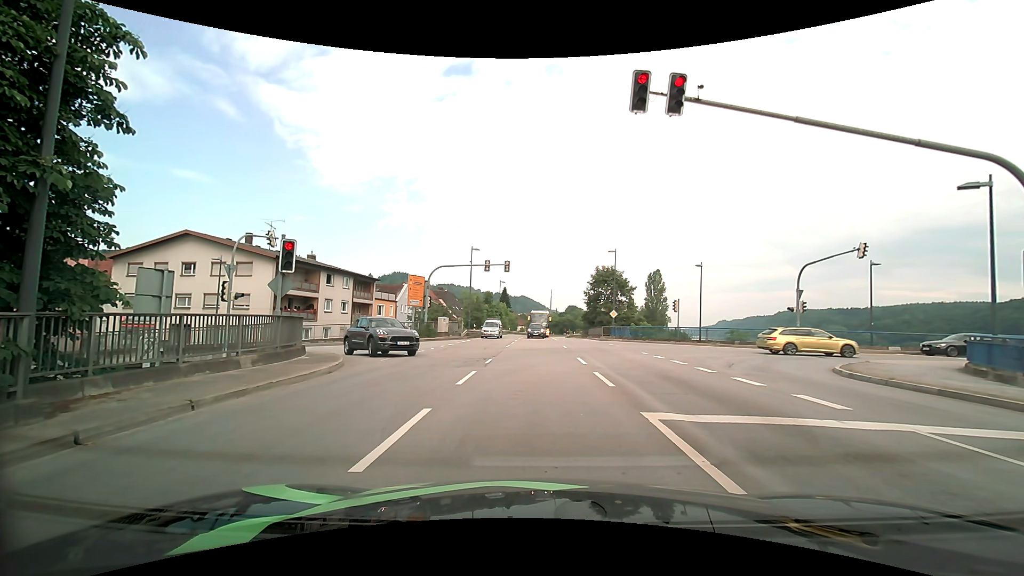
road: primary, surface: asphalt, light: Day
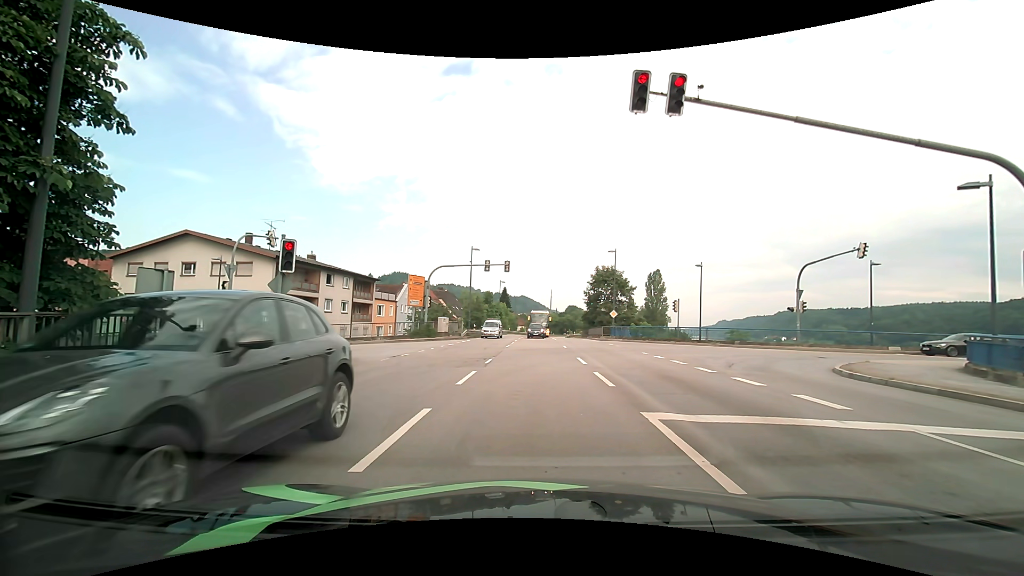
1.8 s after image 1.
(0.0, 0.0) m; 0°
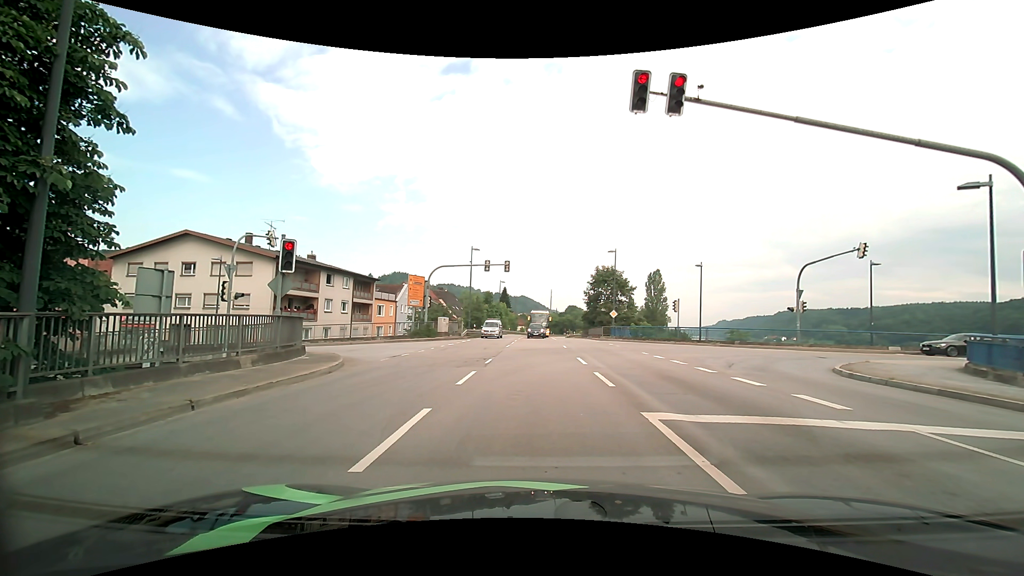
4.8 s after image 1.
(0.0, 0.0) m; 0°
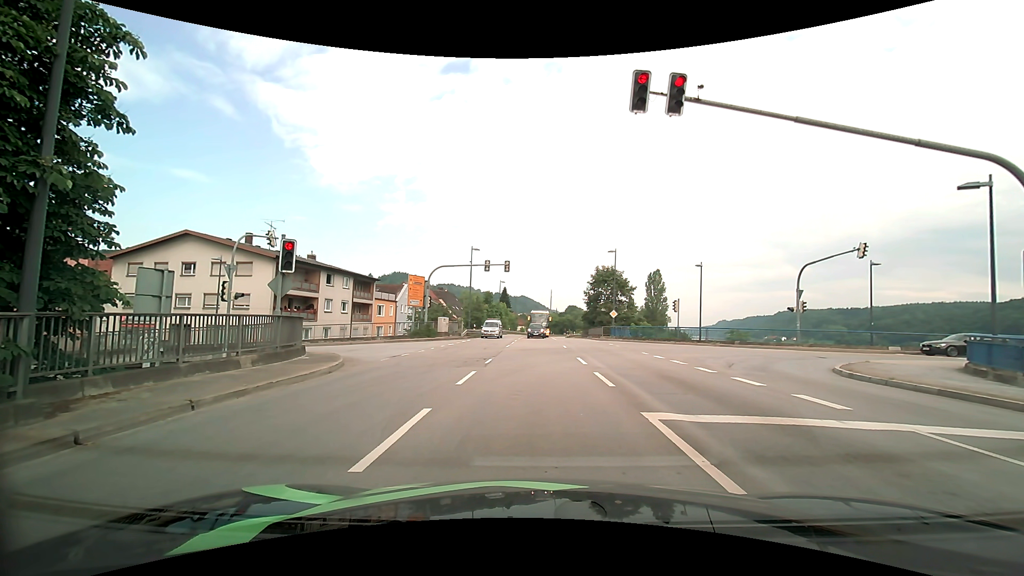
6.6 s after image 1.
(0.0, 0.0) m; 0°
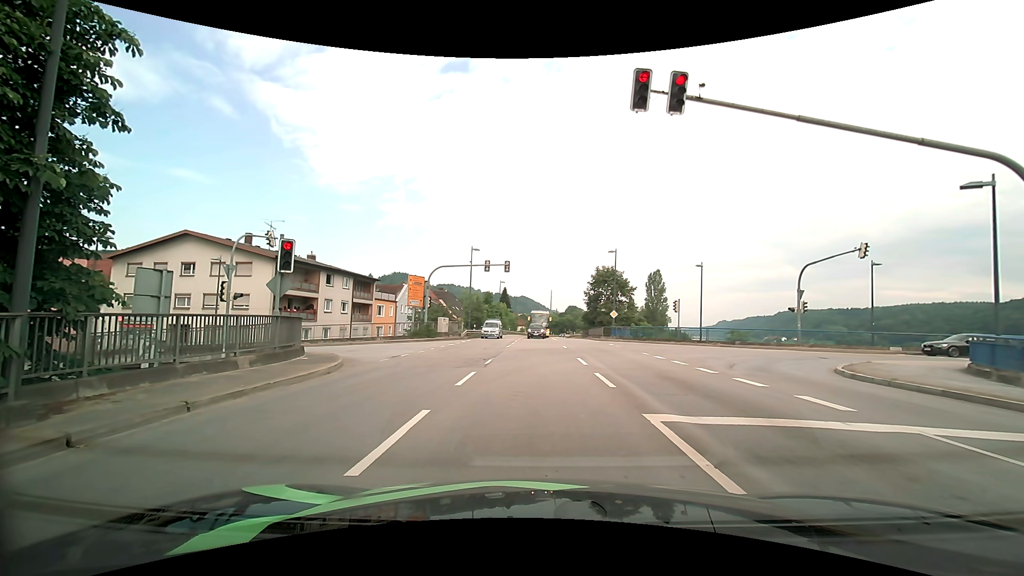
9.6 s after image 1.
(0.0, +0.1) m; 0°
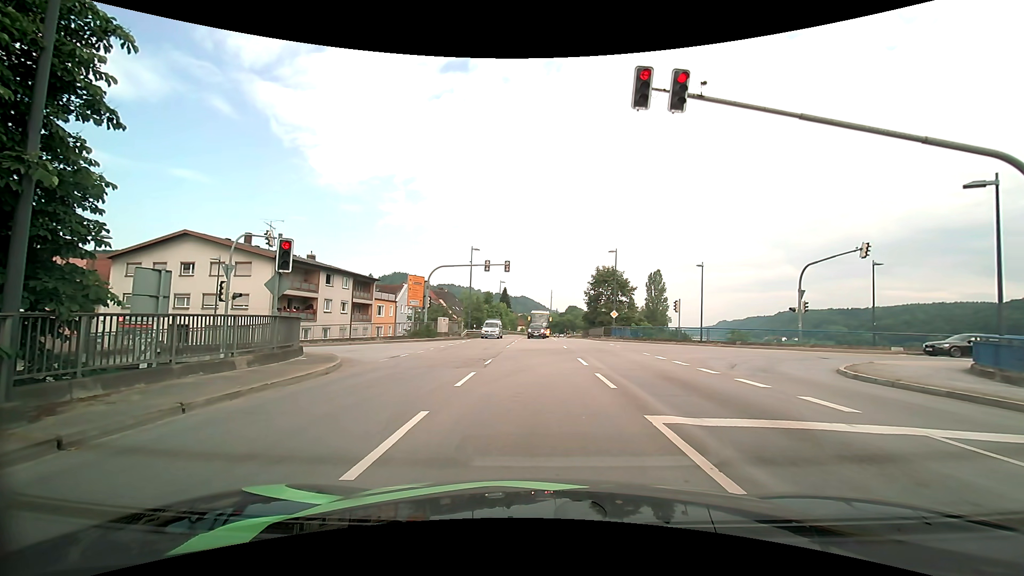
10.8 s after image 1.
(0.0, +0.1) m; 0°
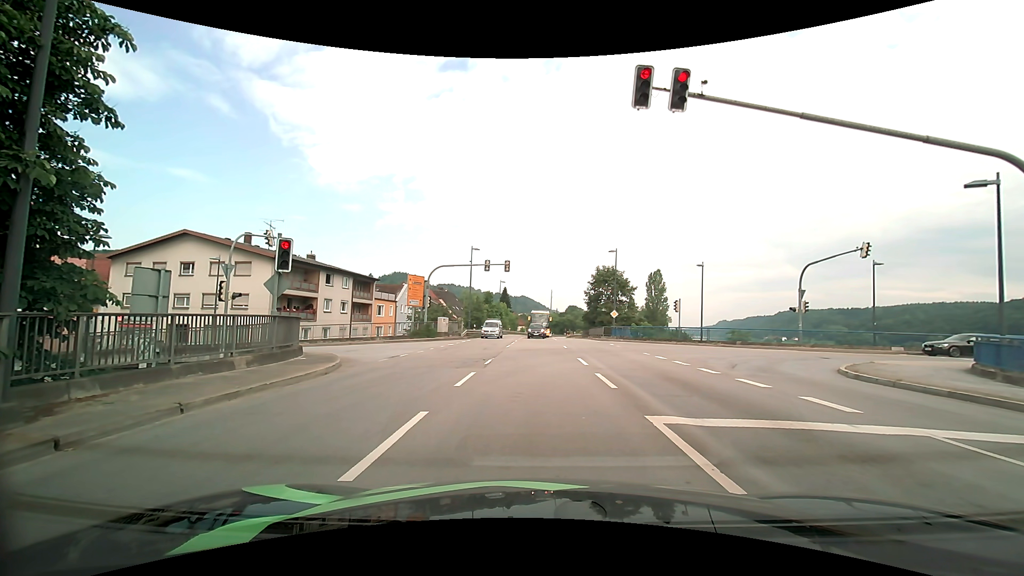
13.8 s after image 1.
(0.0, +0.1) m; 0°
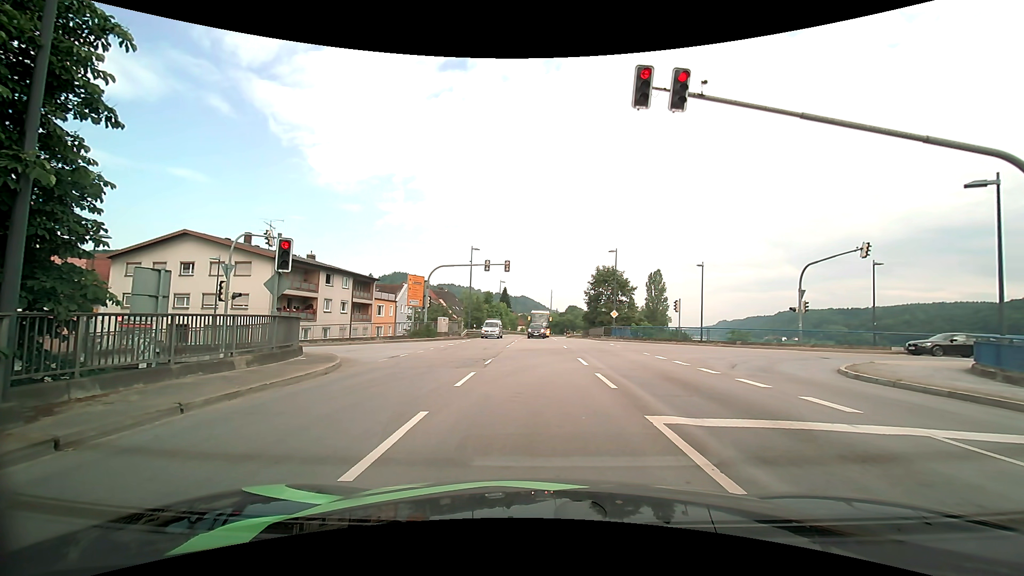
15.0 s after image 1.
(0.0, 0.0) m; 0°
